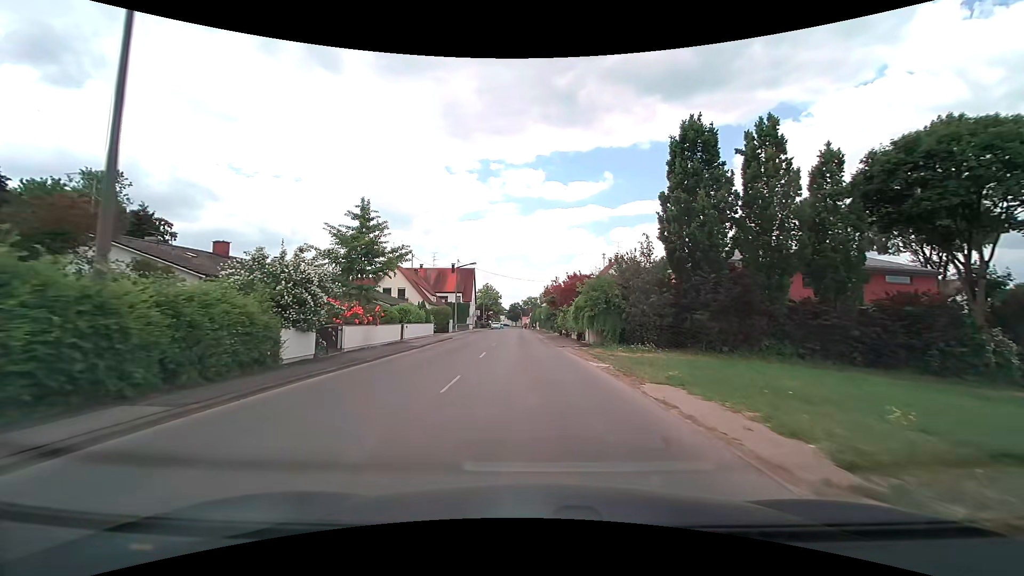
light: Day
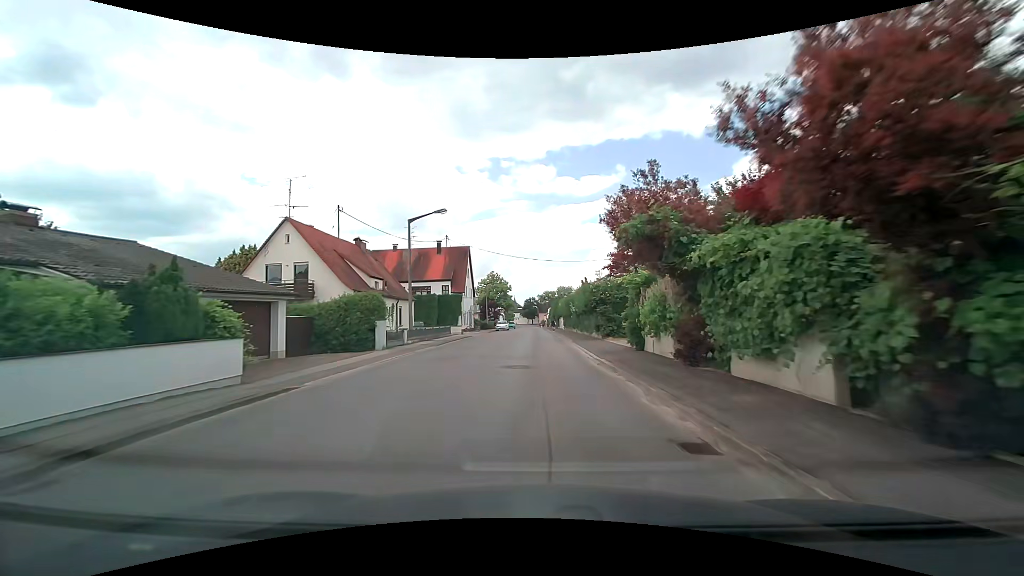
(-0.8, +29.0) m; -1°
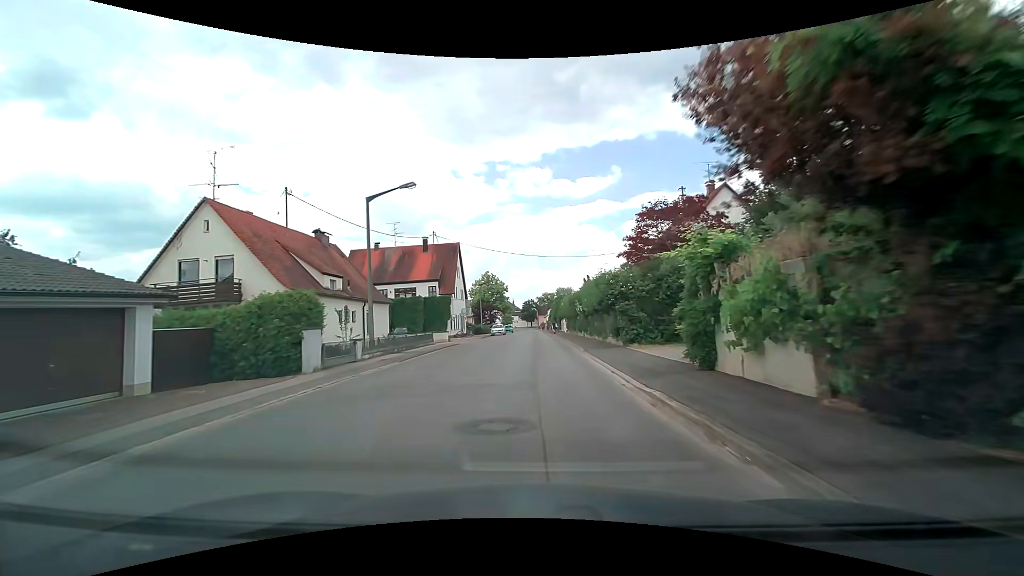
(0.0, +7.2) m; 0°
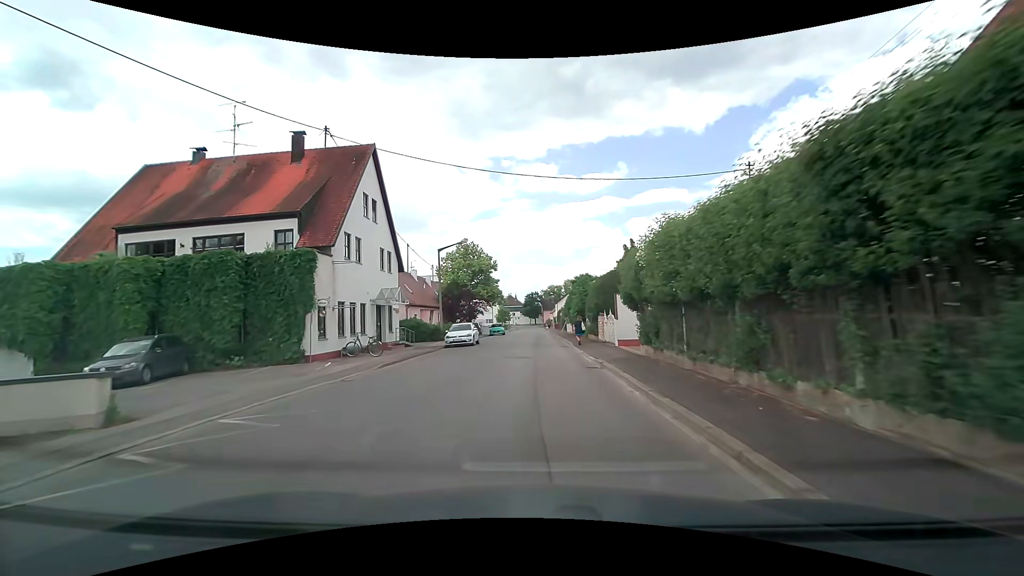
(-0.1, +35.1) m; 0°
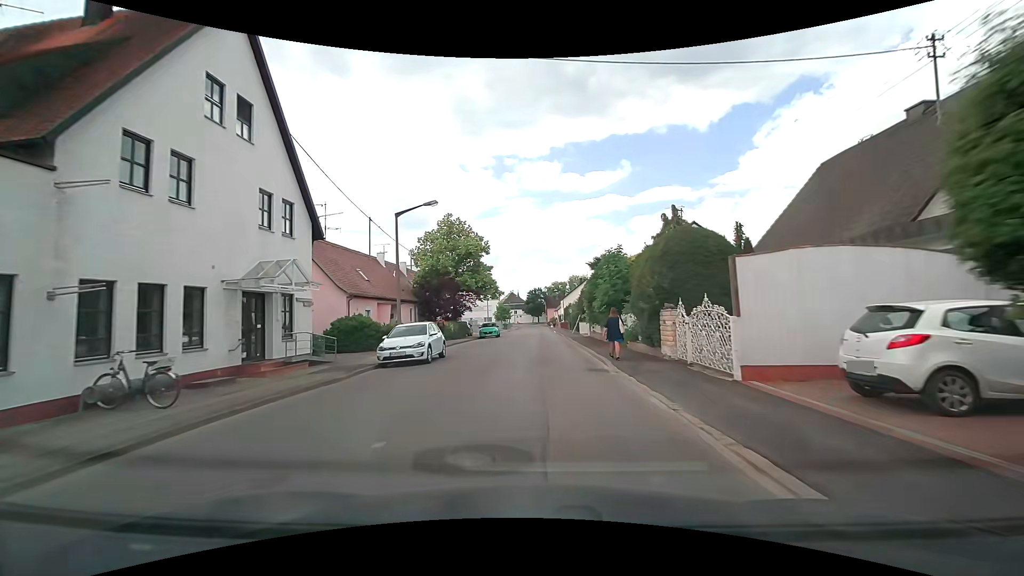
(-0.1, +13.7) m; -1°
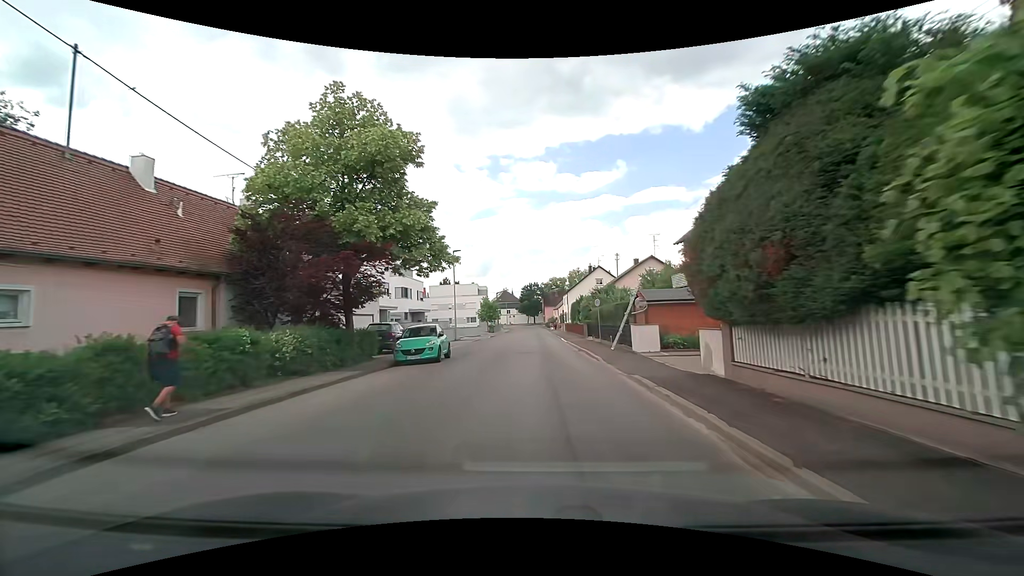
(0.0, +26.9) m; 0°
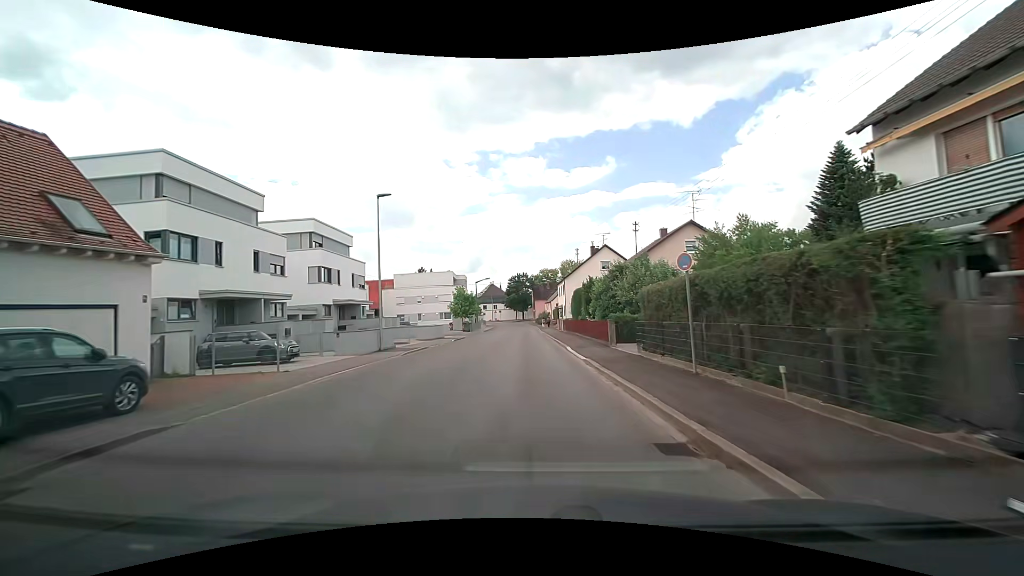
(+0.4, +19.2) m; +2°
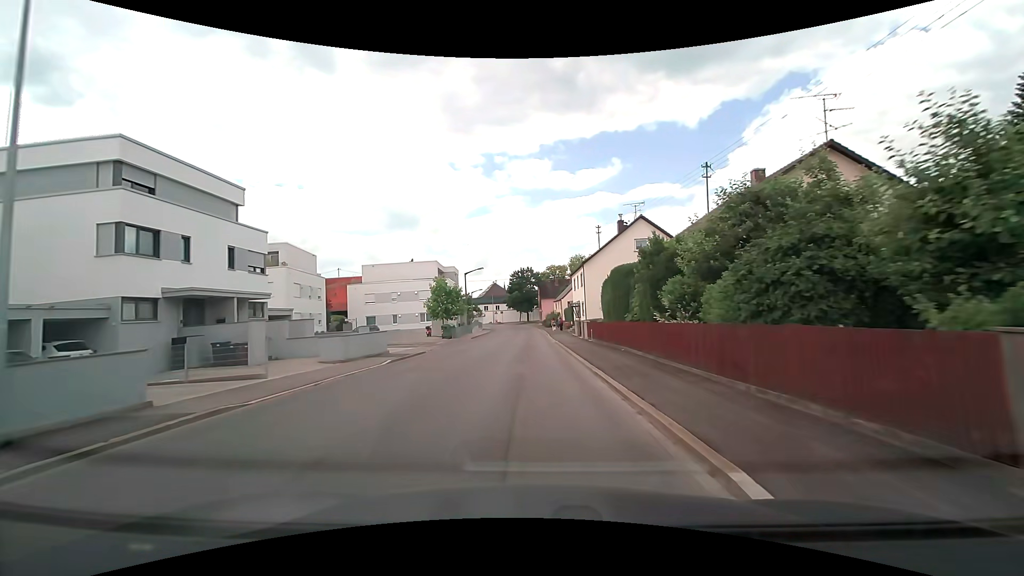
(-0.2, +18.9) m; -1°
(0, +10) (0, +20) (0, +30) (-1, +40) (-1, +50) (-1, +60) (-1, +70) (-2, +80) (-2, +90) (-3, +100) m
